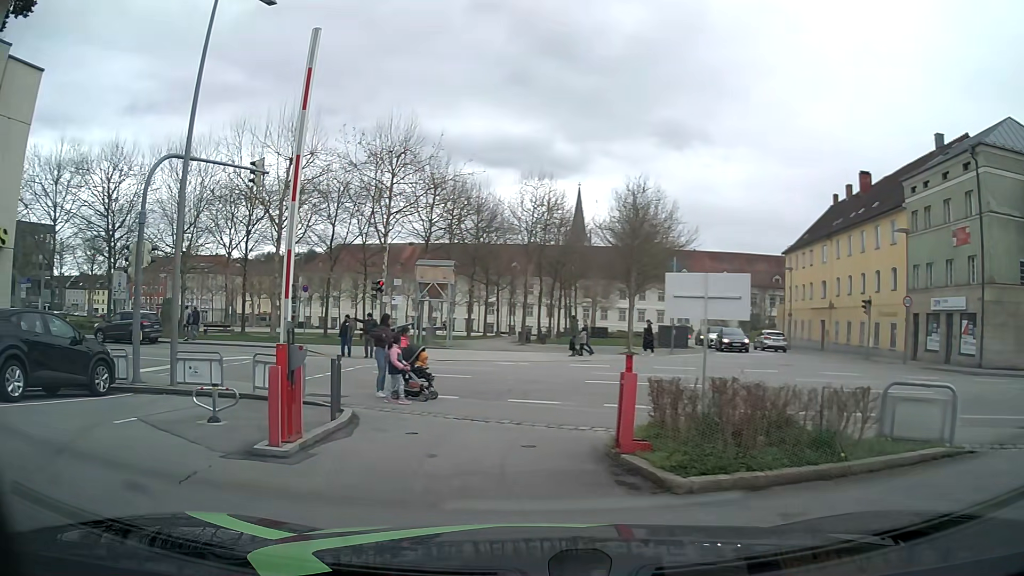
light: Day
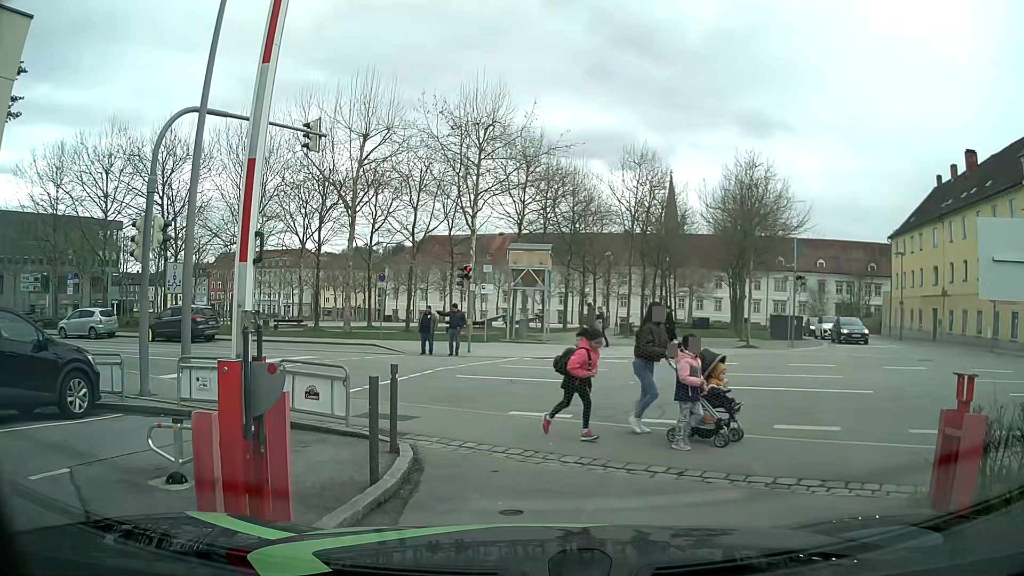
(-0.2, +3.8) m; -6°
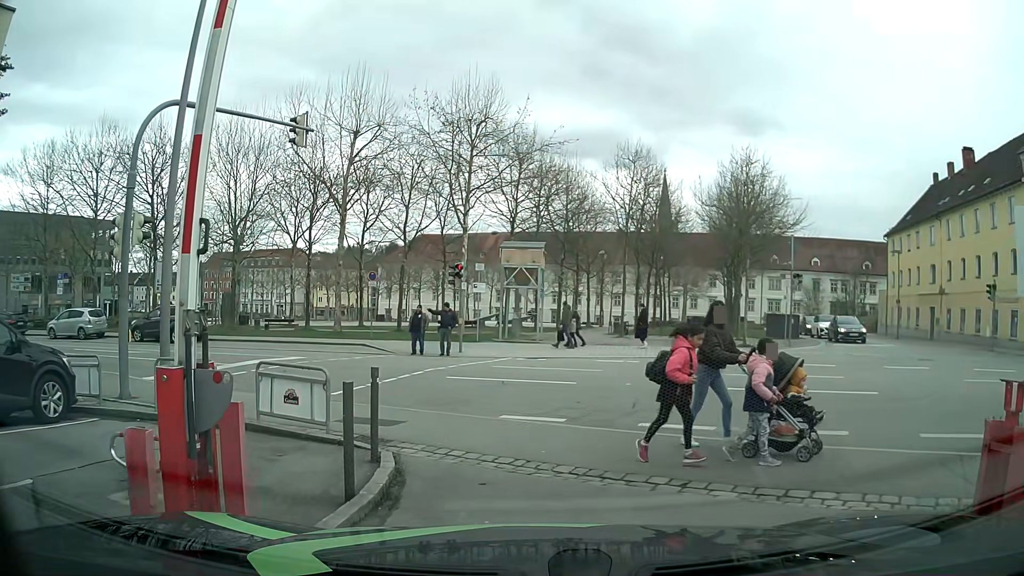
(0.0, +0.5) m; 0°
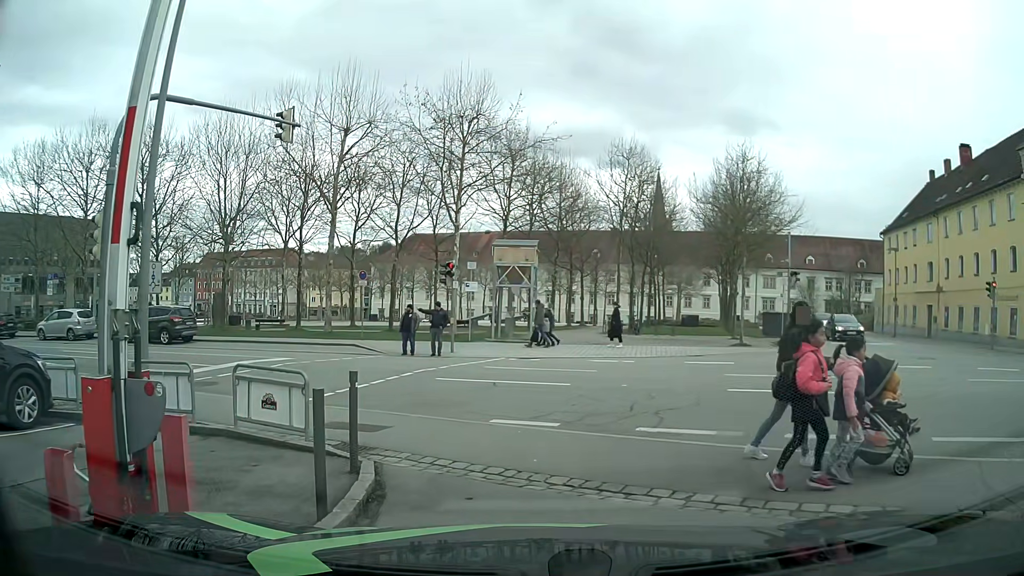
(0.0, +0.5) m; 0°
